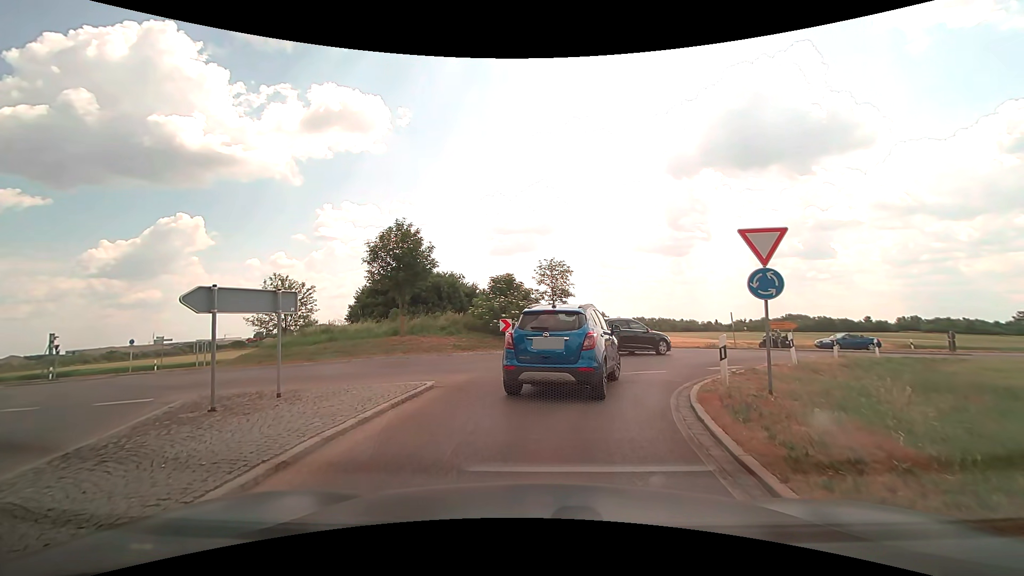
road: secondary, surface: asphalt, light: Day
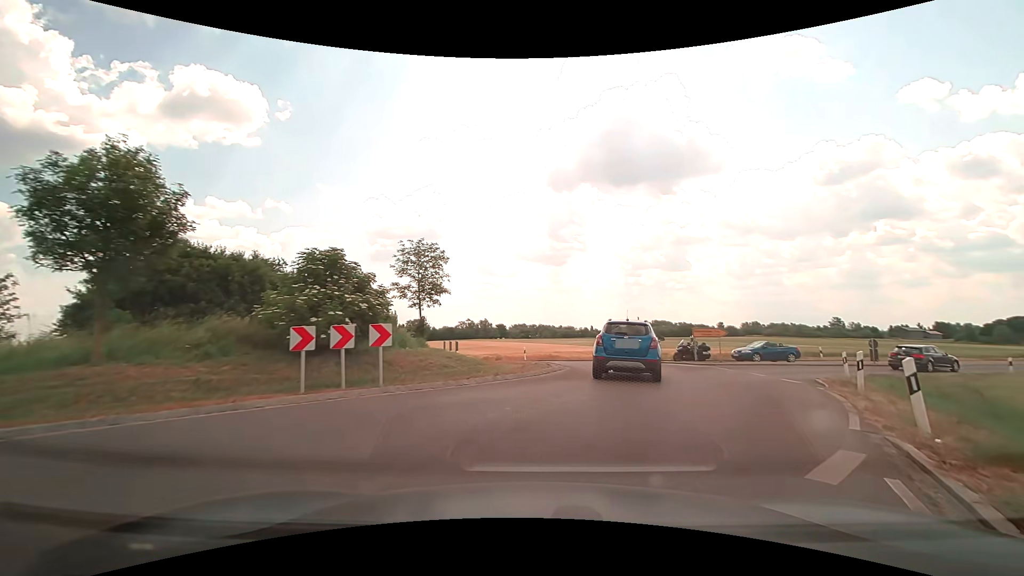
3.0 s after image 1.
(+0.9, +10.6) m; +14°
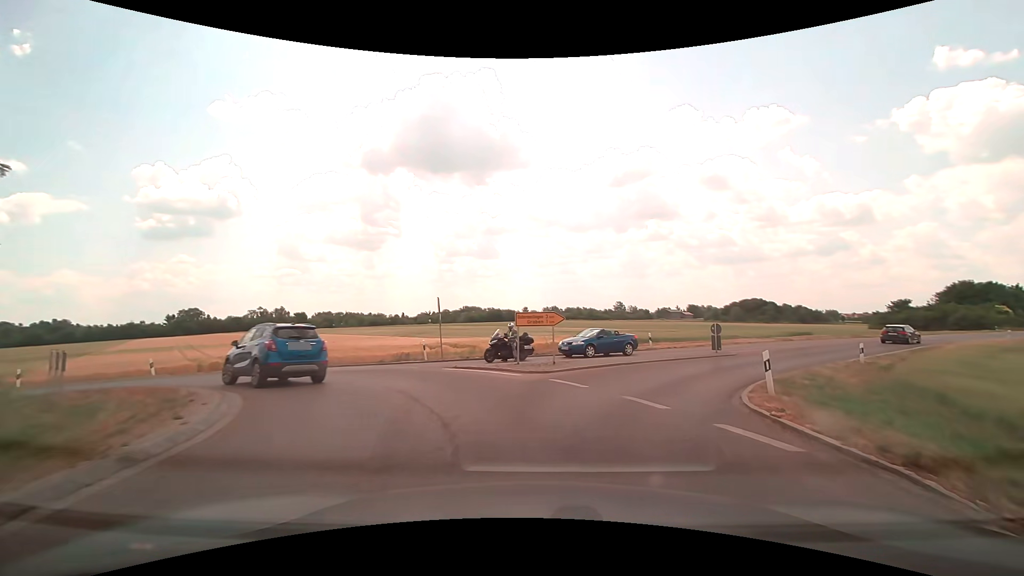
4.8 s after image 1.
(+2.3, +11.6) m; +21°
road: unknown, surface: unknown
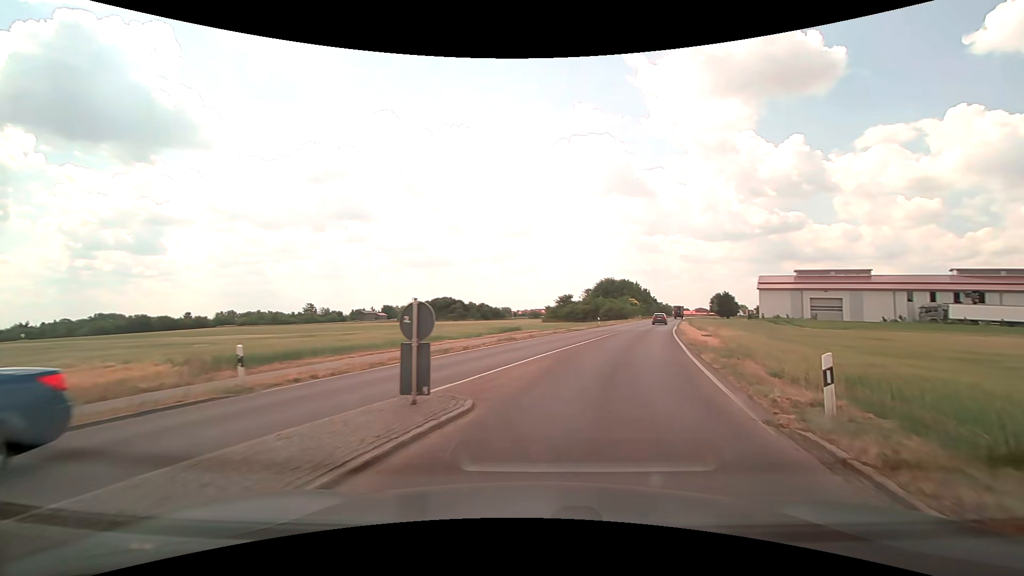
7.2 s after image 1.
(+5.7, +19.3) m; +34°
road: tertiary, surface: asphalt
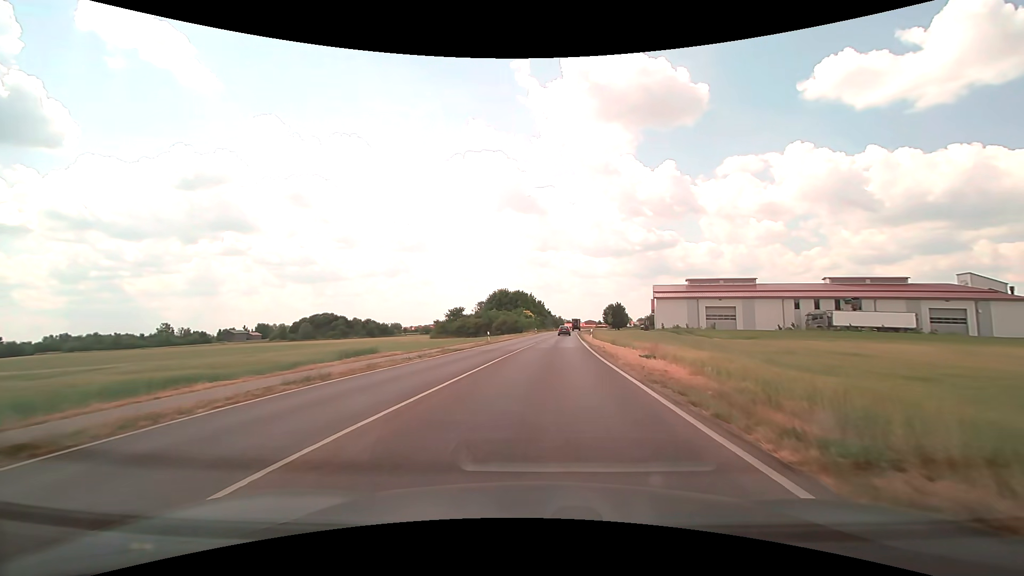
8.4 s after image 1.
(+1.7, +12.4) m; +12°
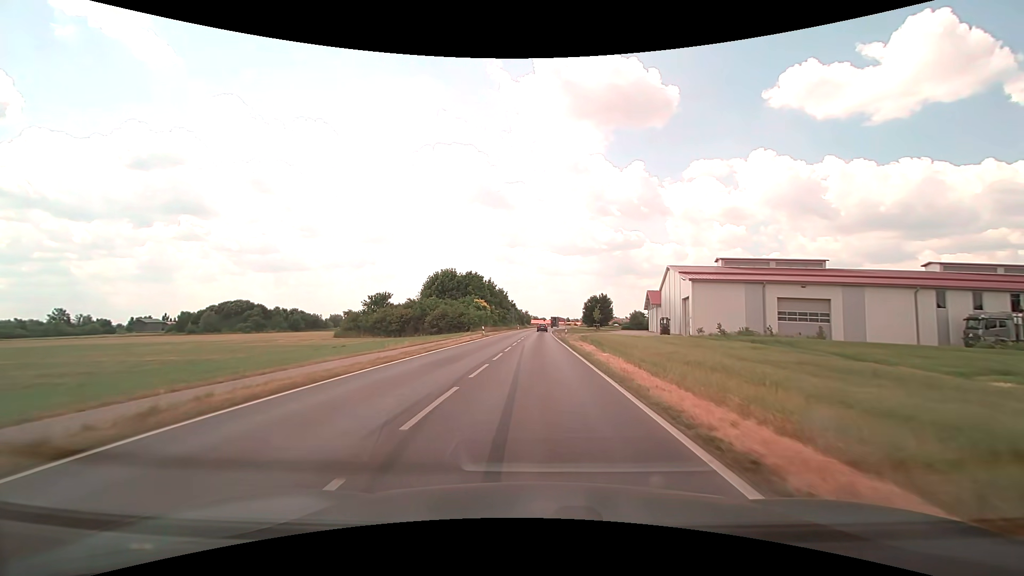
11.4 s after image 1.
(+1.9, +40.1) m; +4°
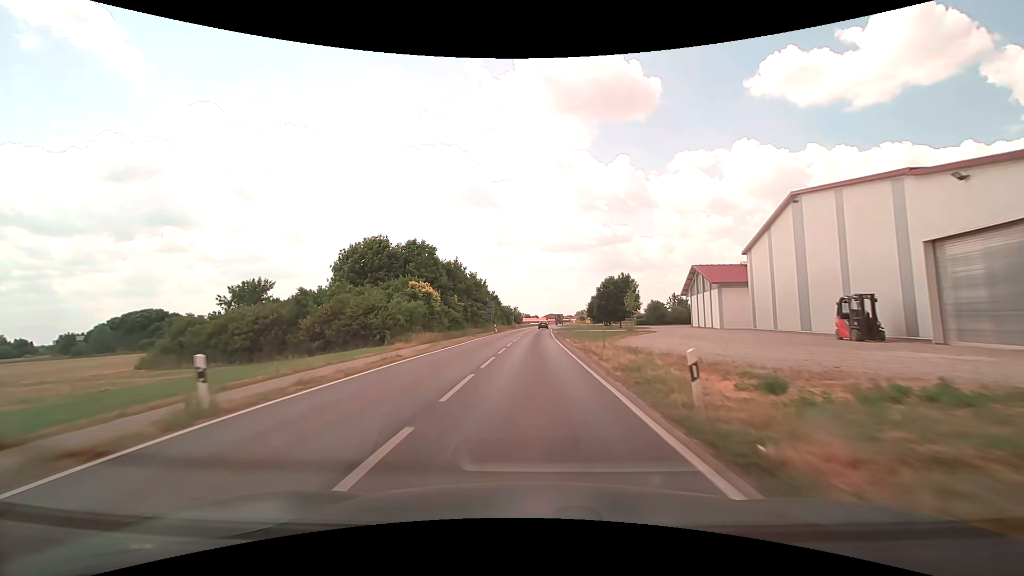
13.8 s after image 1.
(+0.3, +40.3) m; +1°
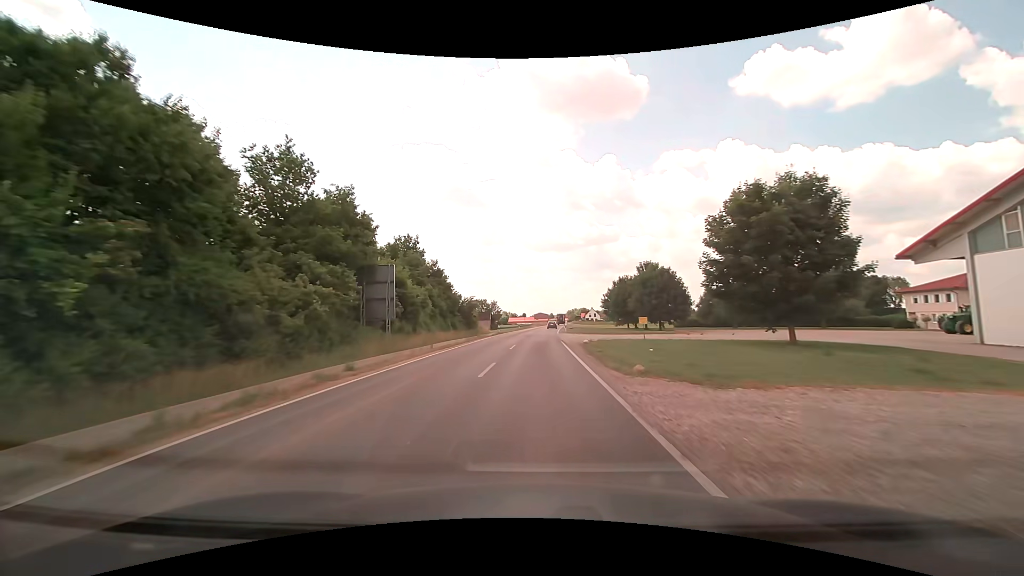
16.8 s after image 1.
(+0.2, +56.4) m; +1°
(0, +10) (0, +20) (0, +30) (+1, +40) (+1, +50) (+1, +60) (+2, +70) (+2, +80) (+3, +90) (+3, +100) m
